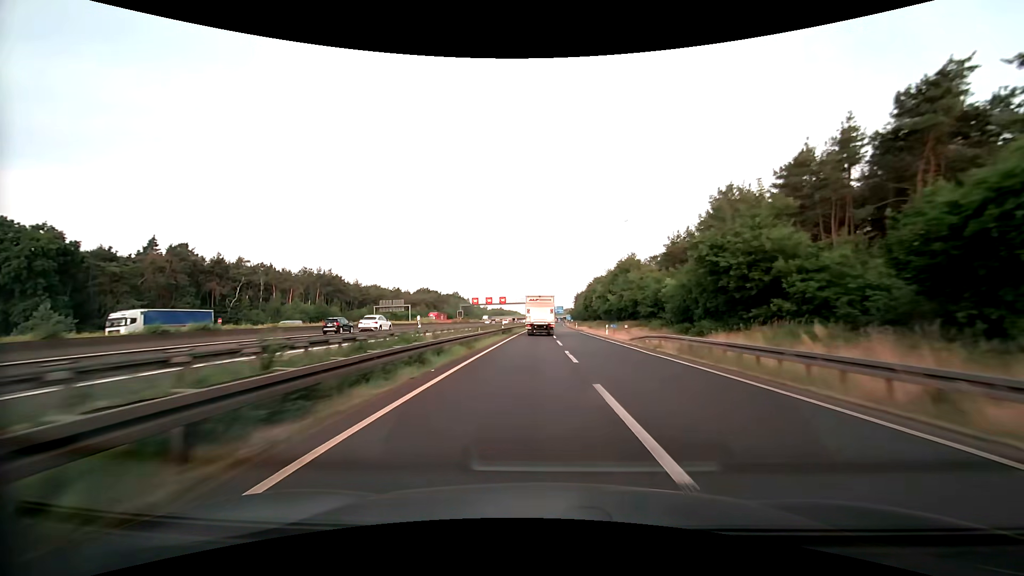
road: motorway_link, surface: asphalt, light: Day
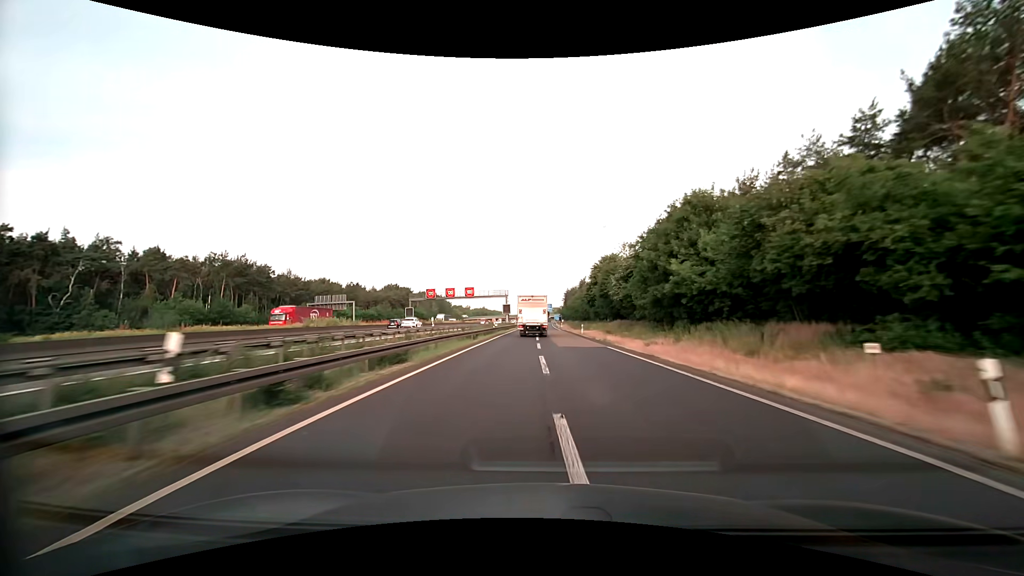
(+0.5, +39.5) m; +1°
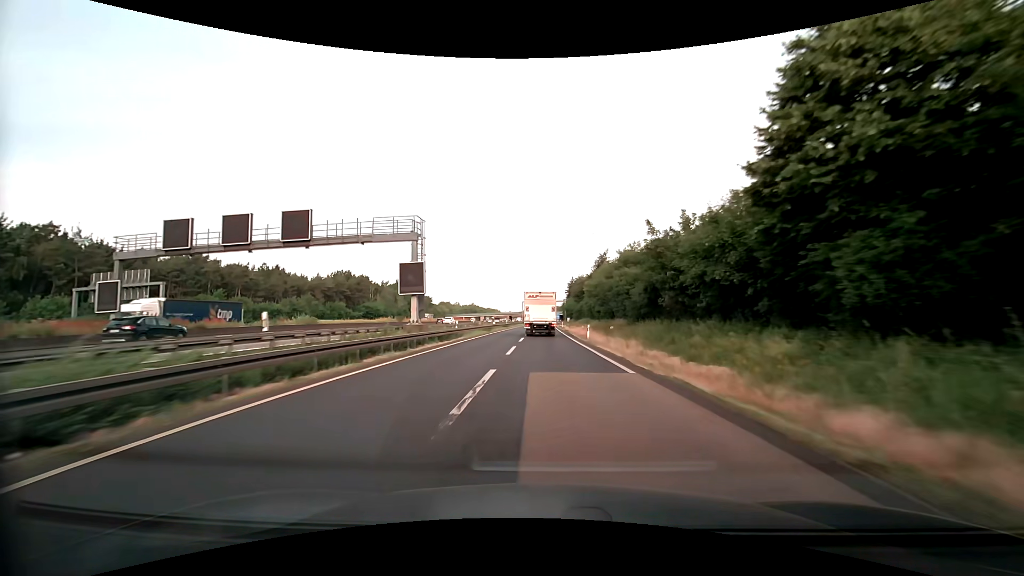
(+0.5, +66.1) m; 0°
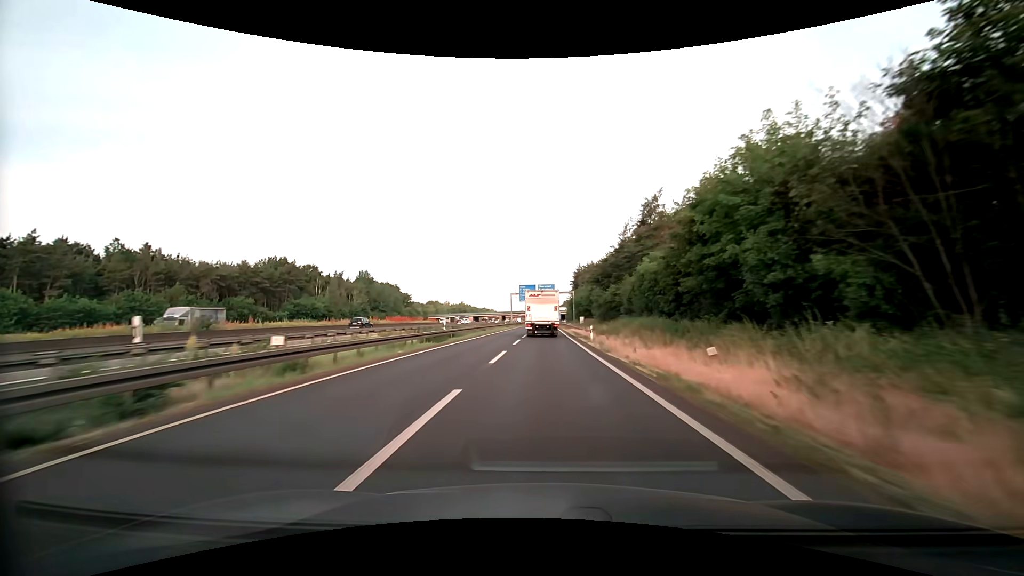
(+0.1, +51.9) m; 0°
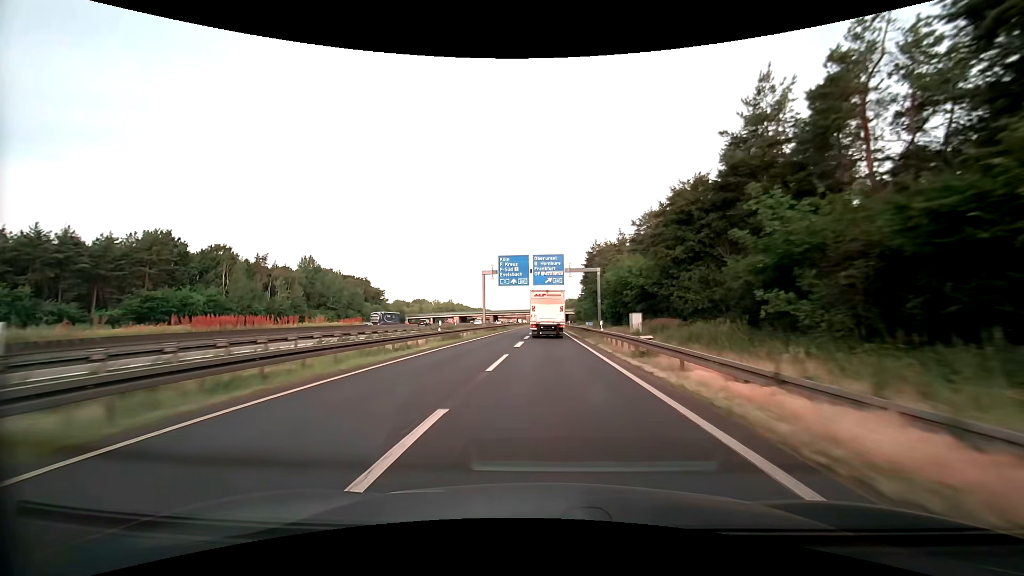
(0.0, +50.5) m; 0°
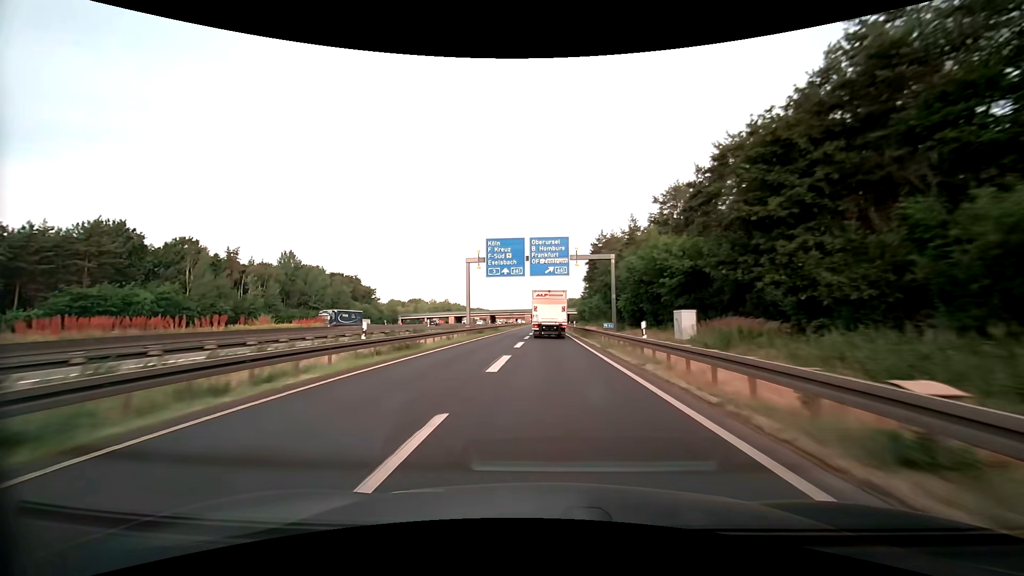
(0.0, +12.4) m; 0°
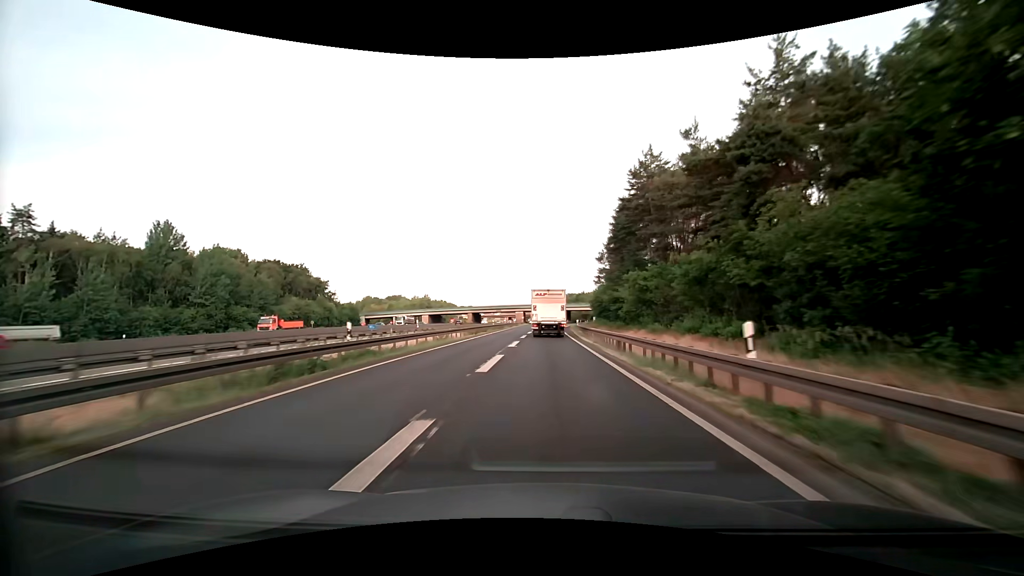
(+0.3, +48.9) m; +1°
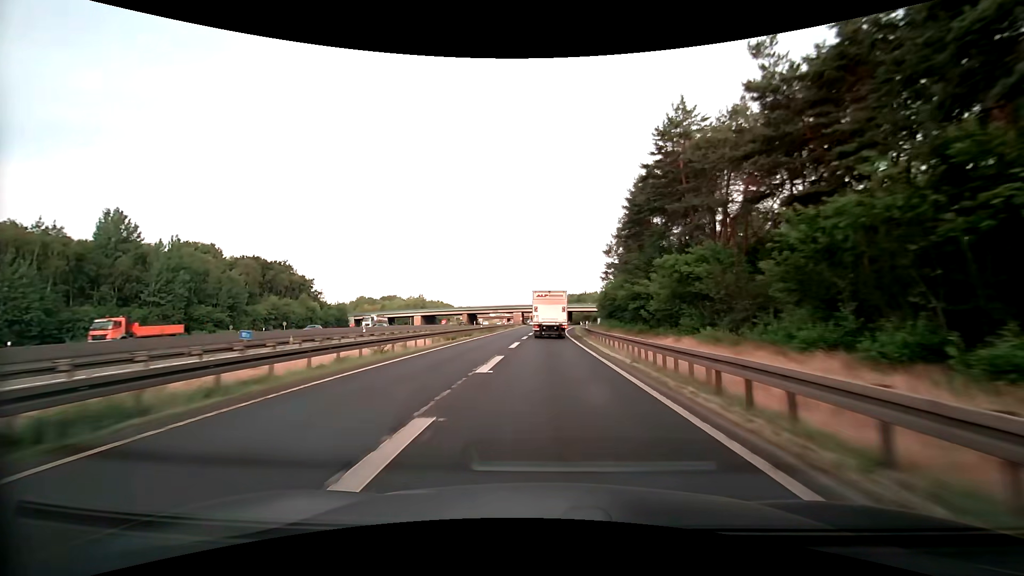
(0.0, +12.0) m; 0°
(0, +10) (0, +20) (0, +30) (0, +40) (+1, +50) (+1, +60) (+1, +70) (+2, +80) (+2, +90) (+3, +100) m
